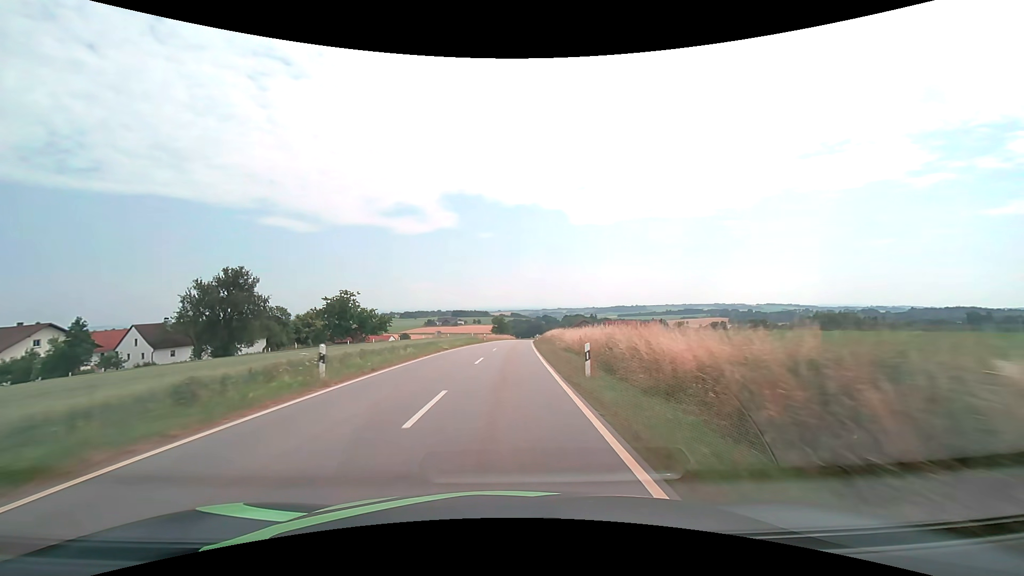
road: tertiary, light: Day
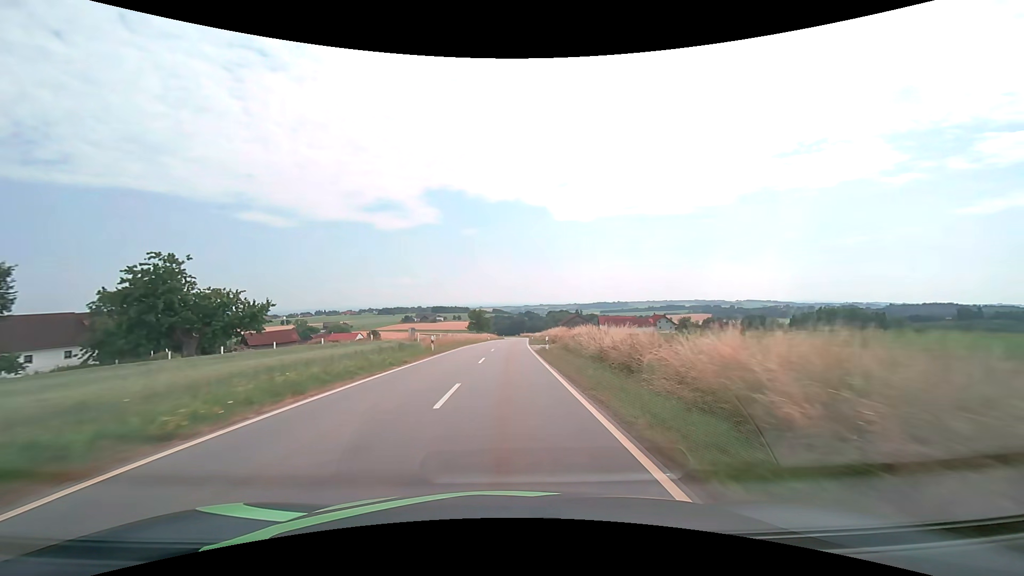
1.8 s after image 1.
(+0.3, +34.7) m; +2°
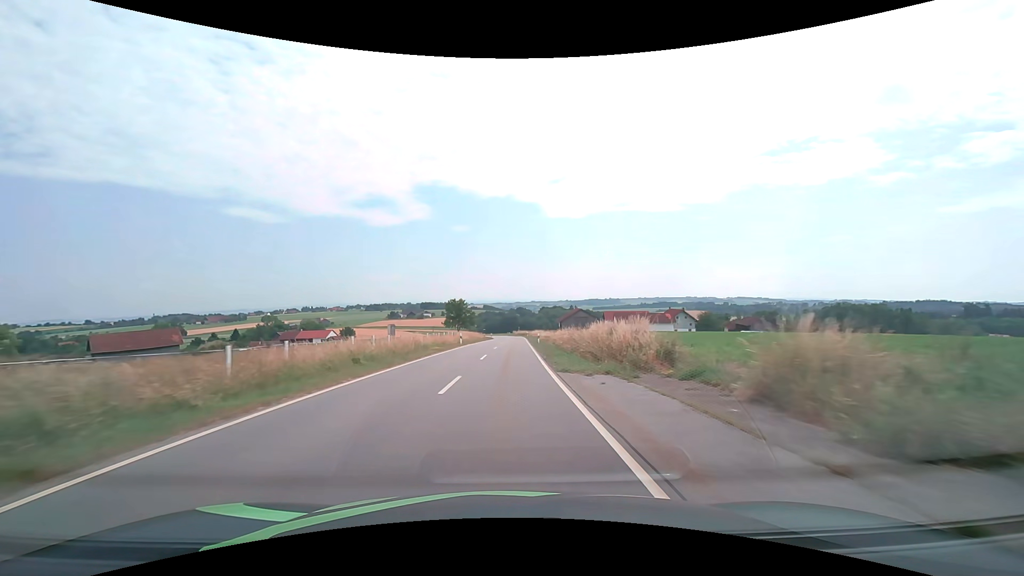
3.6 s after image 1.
(+0.4, +34.5) m; +1°
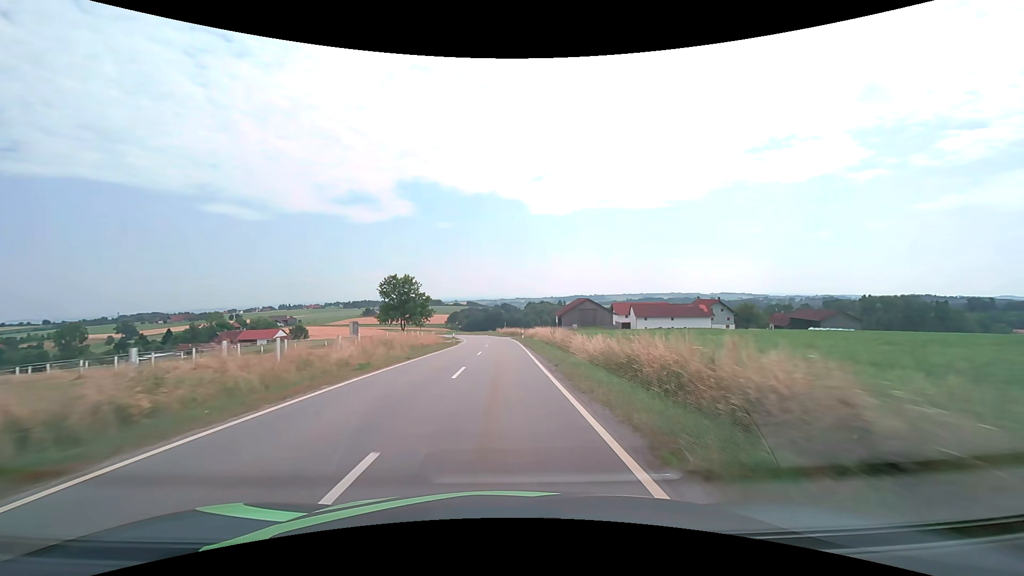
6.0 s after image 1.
(+0.7, +45.1) m; +2°
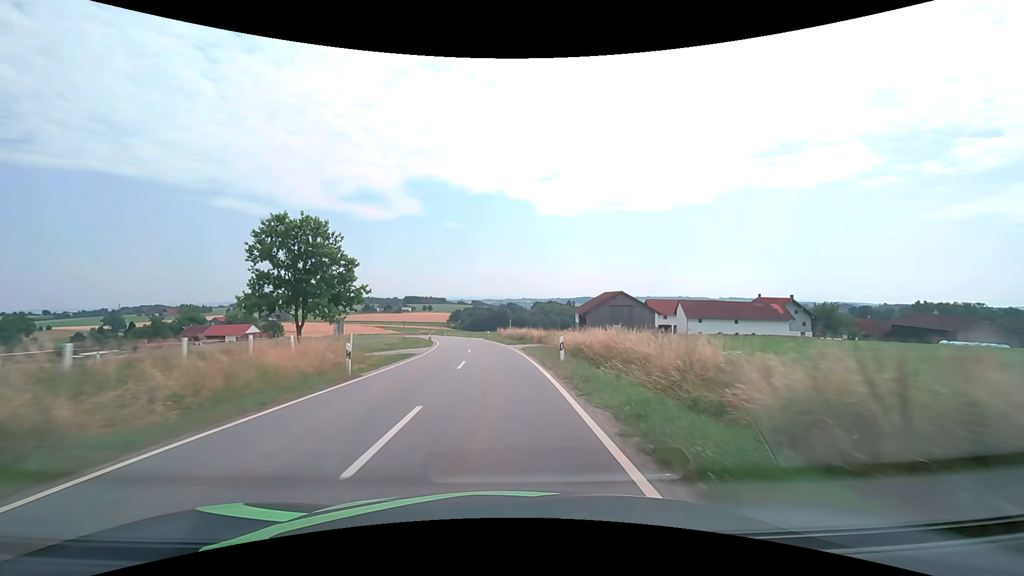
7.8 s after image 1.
(-0.1, +33.3) m; -1°
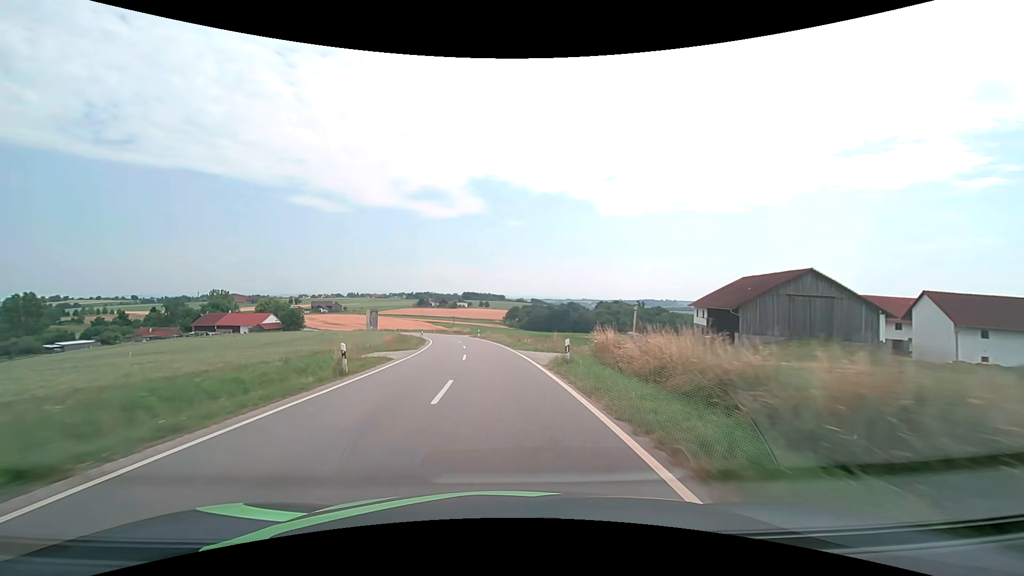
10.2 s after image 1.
(-2.1, +44.6) m; -7°
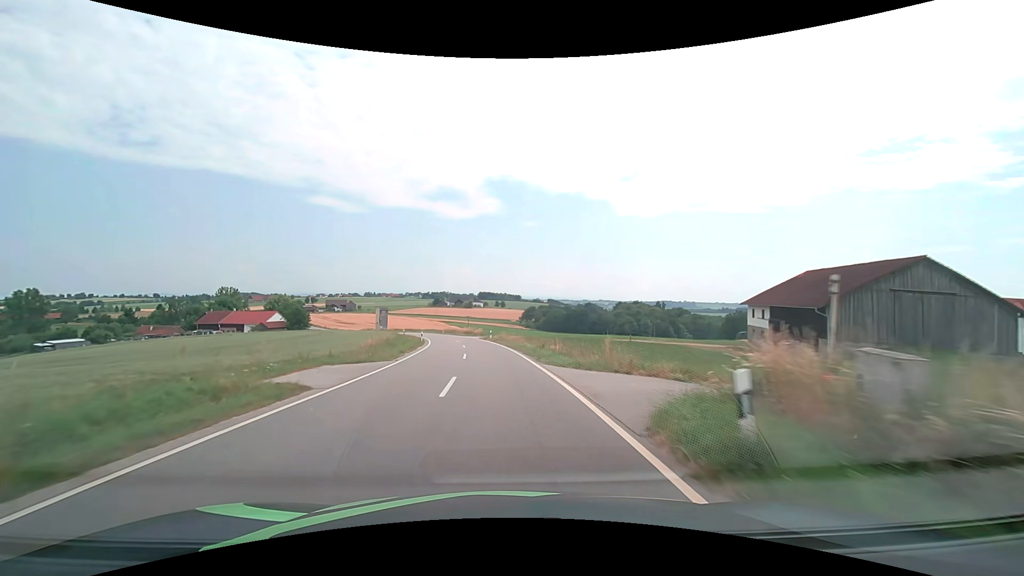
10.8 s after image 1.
(-0.2, +11.3) m; -2°
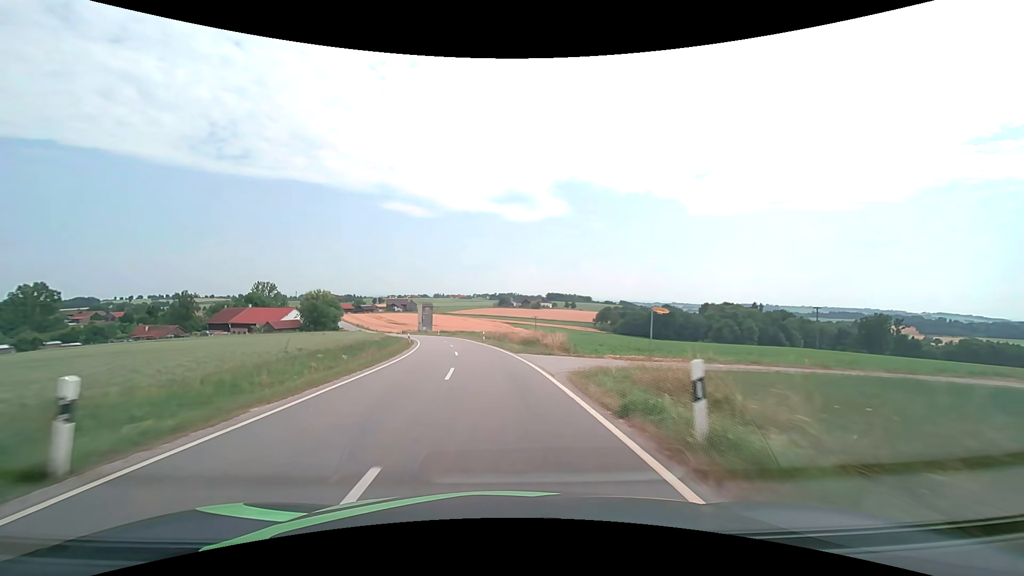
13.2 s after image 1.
(-2.9, +45.3) m; -8°
(0, +10) (-1, +20) (-2, +30) (-3, +40) (-5, +50) (-6, +60) (-9, +69) (-11, +79) (-14, +89) (-17, +98) m
